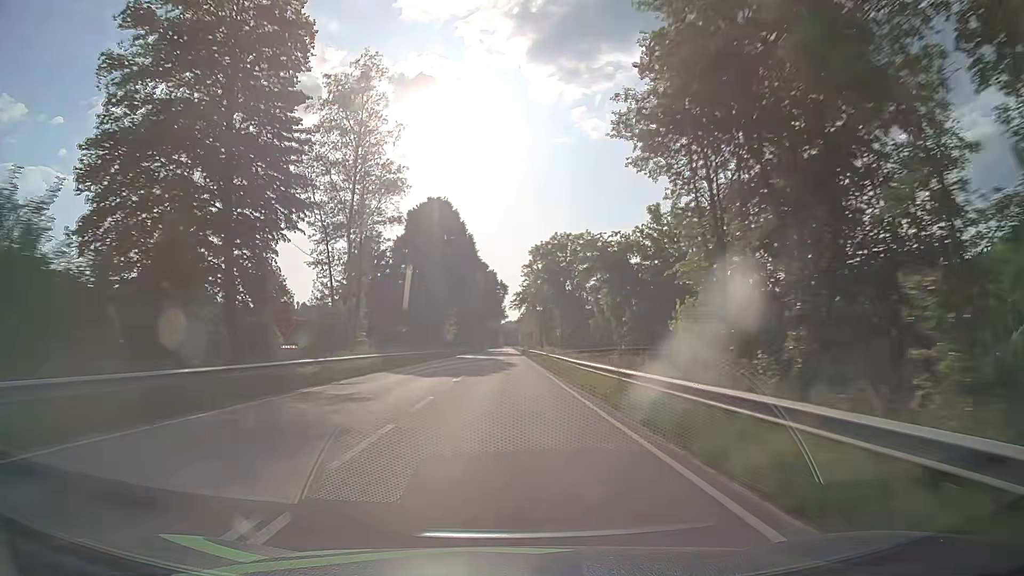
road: primary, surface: asphalt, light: Day
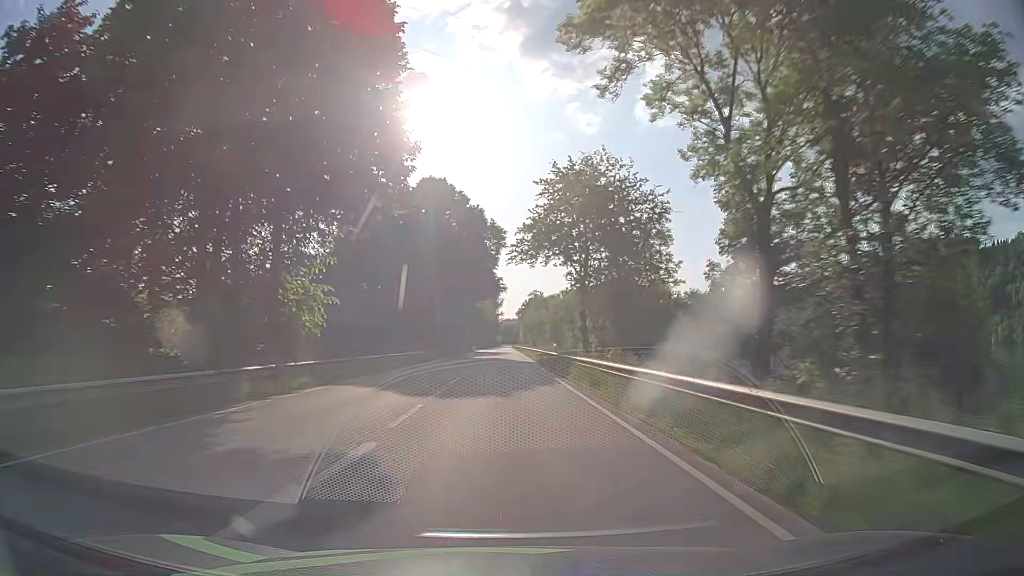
(+0.2, +62.8) m; 0°
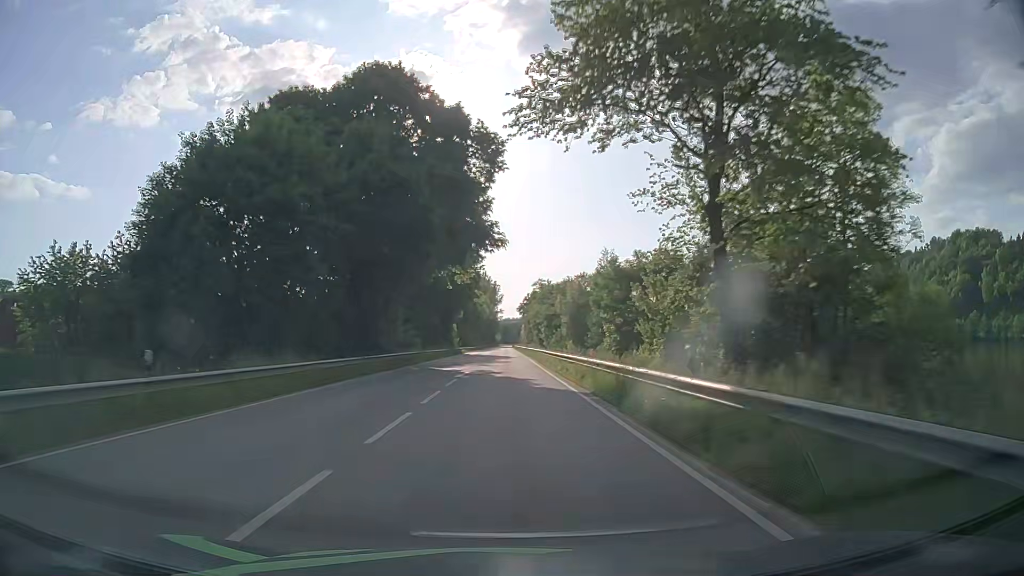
(0.0, +31.5) m; 0°
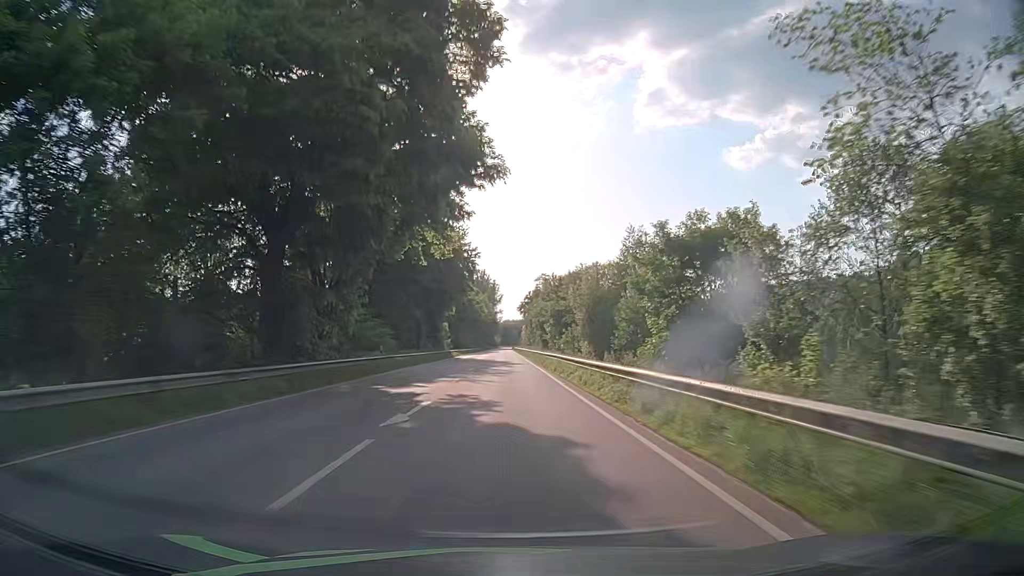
(-0.1, +15.8) m; 0°
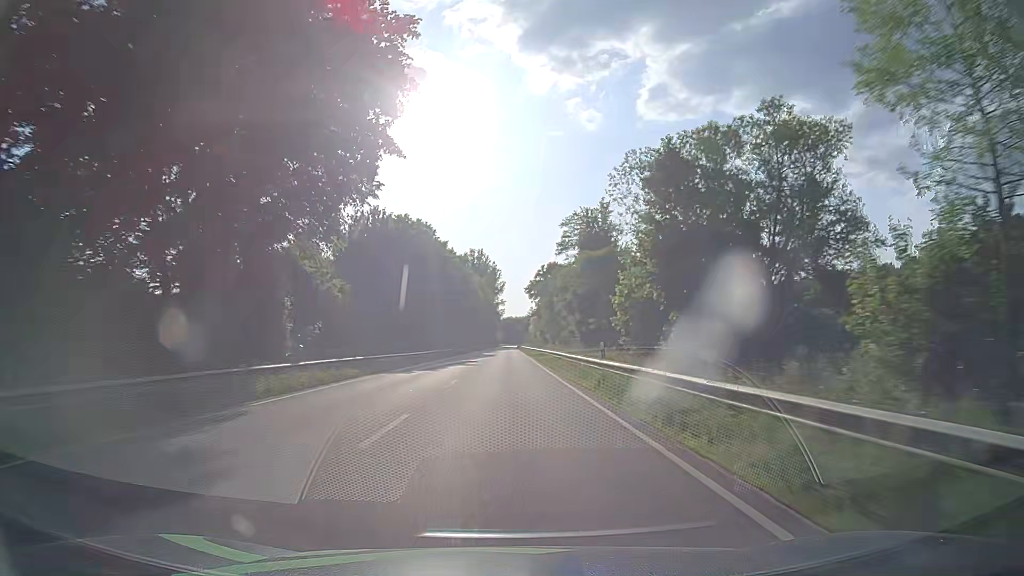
(+0.1, +63.2) m; 0°
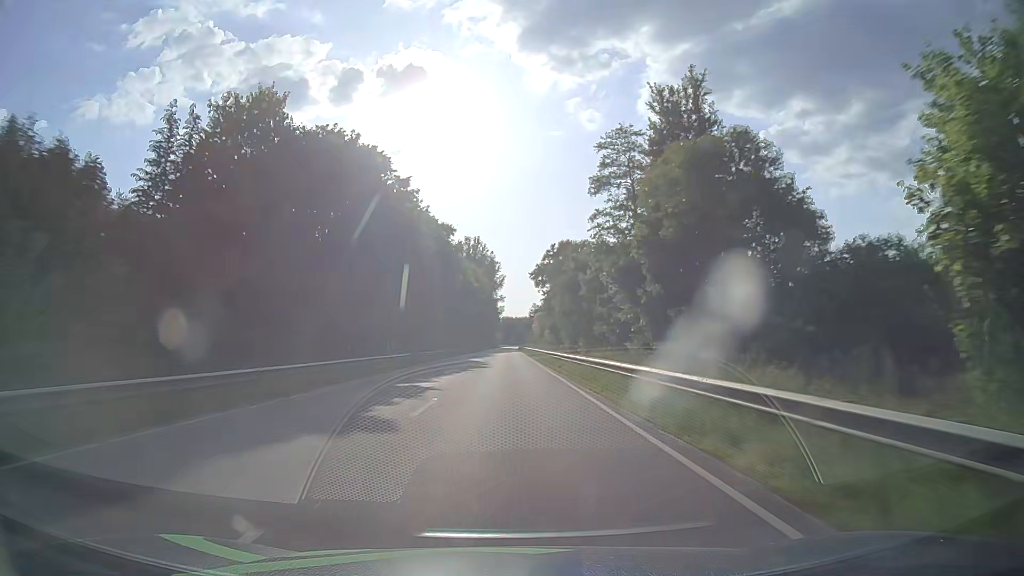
(-0.1, +31.6) m; 0°
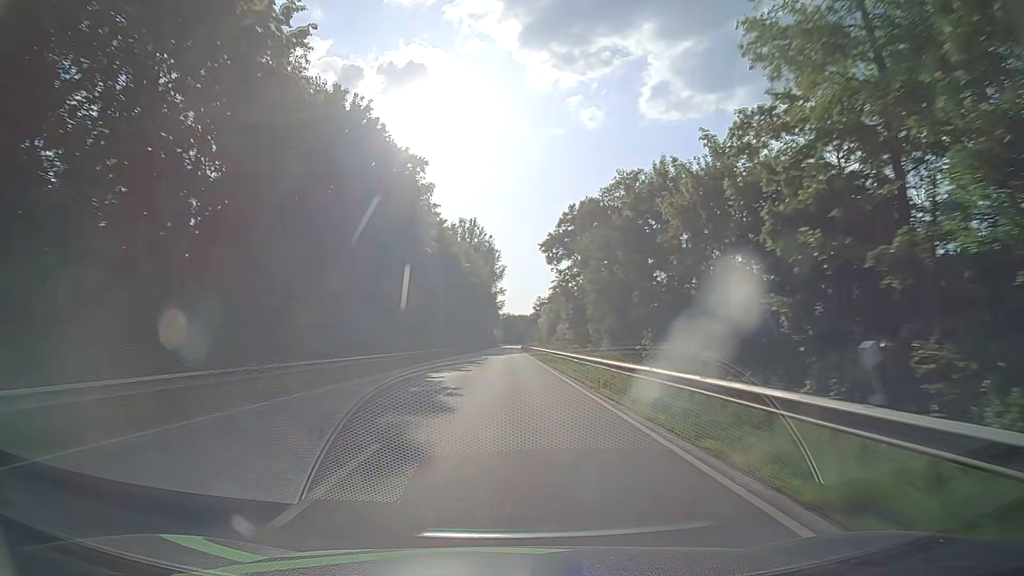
(0.0, +31.6) m; 0°
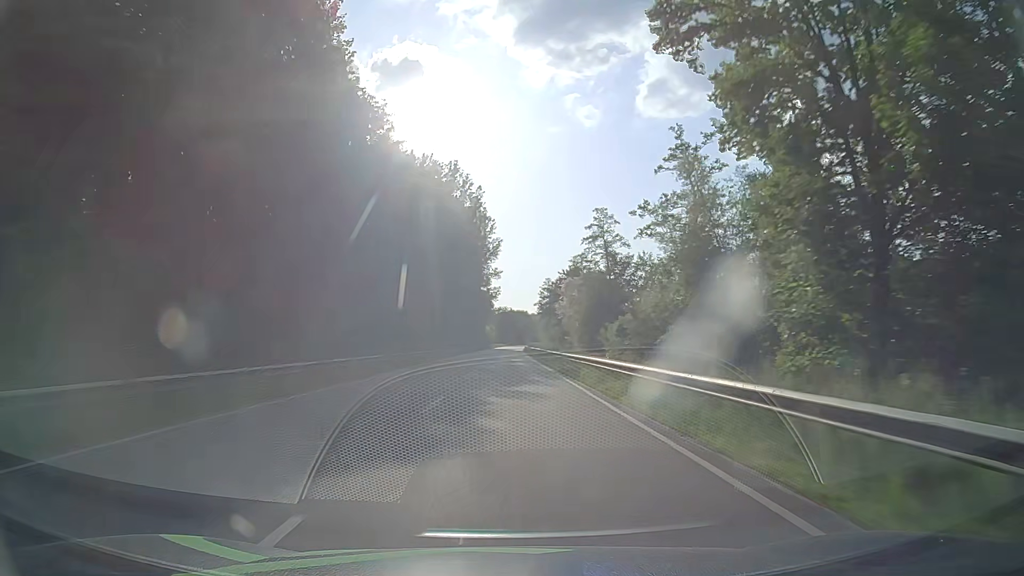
(-0.1, +63.3) m; 0°
